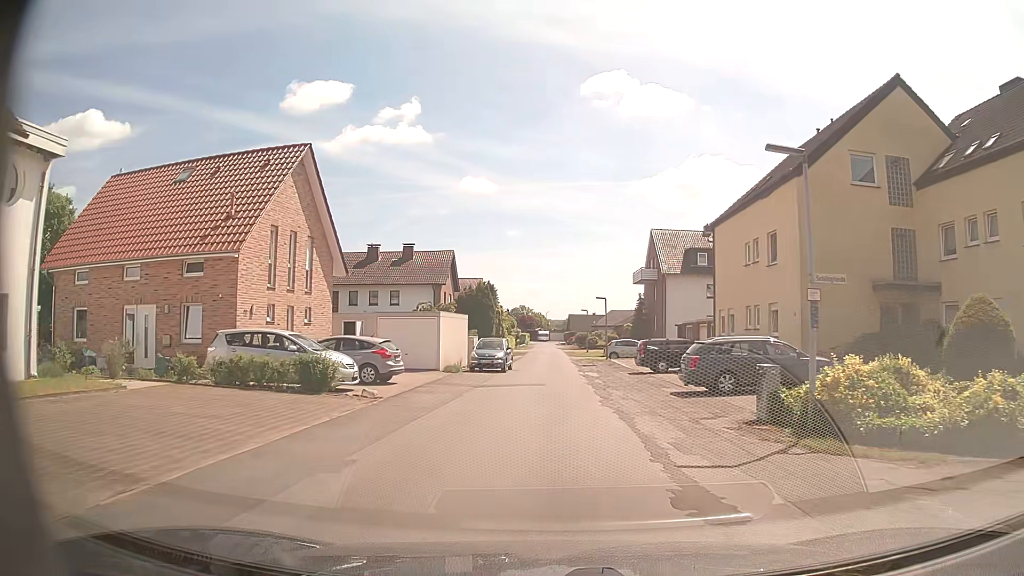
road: unclassified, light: Day
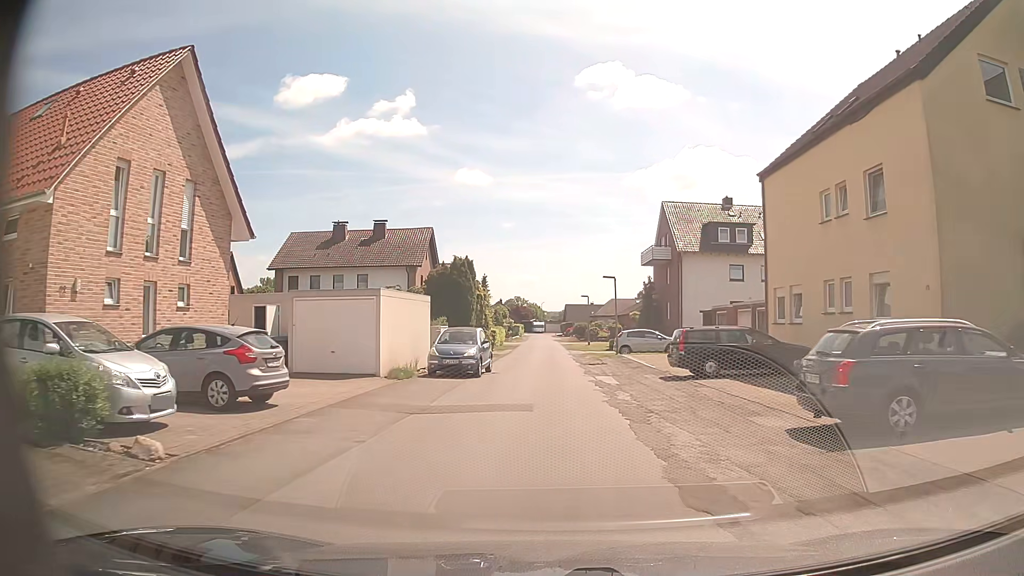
(0.0, +9.7) m; 0°
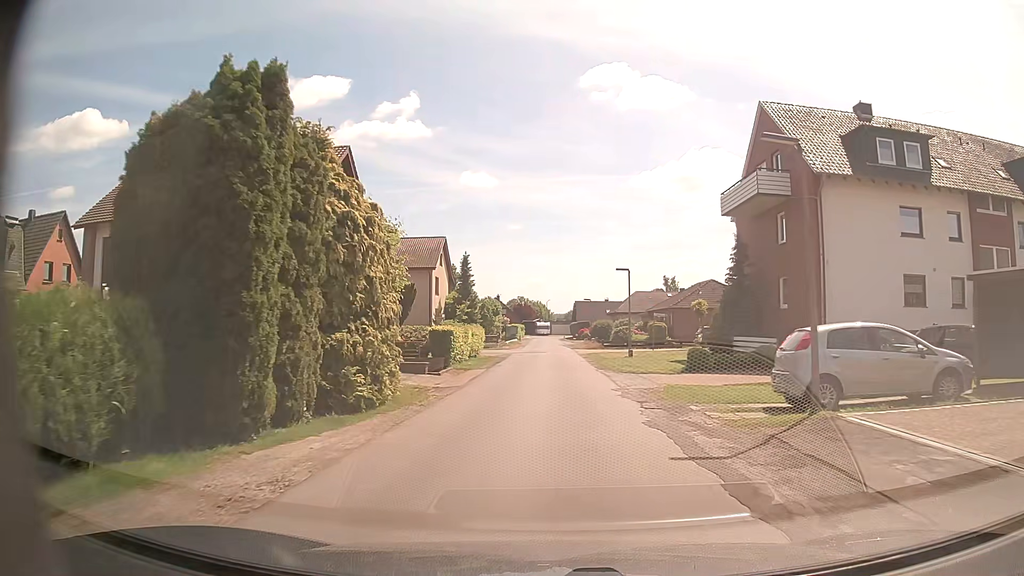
(-0.1, +26.7) m; 0°
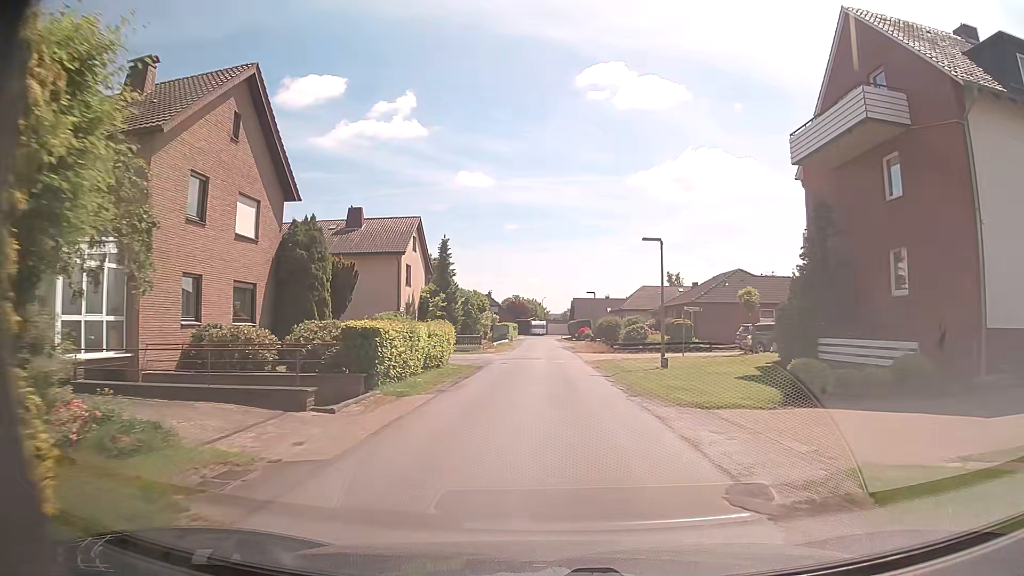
(0.0, +10.8) m; +1°
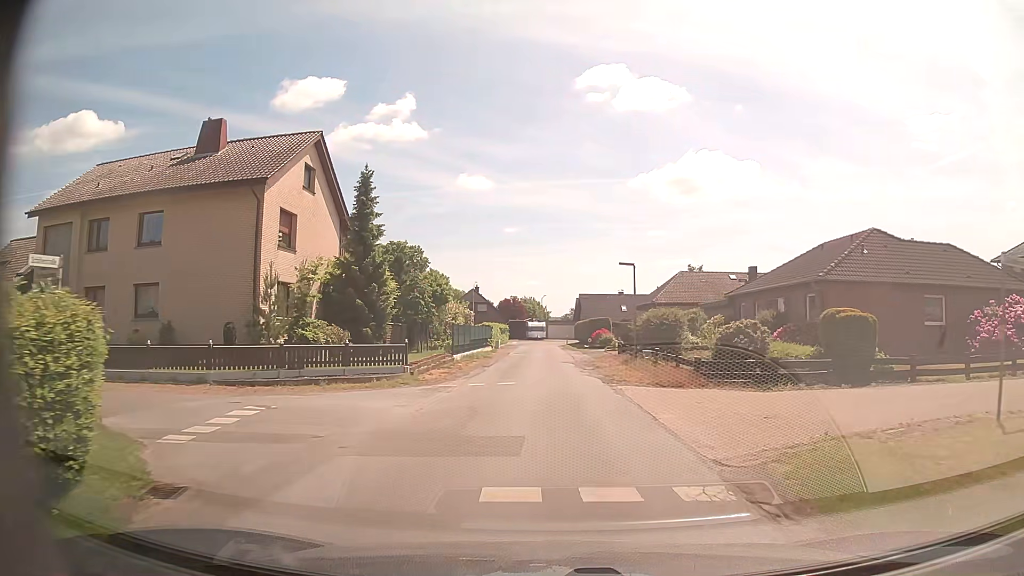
(-0.2, +23.8) m; -1°
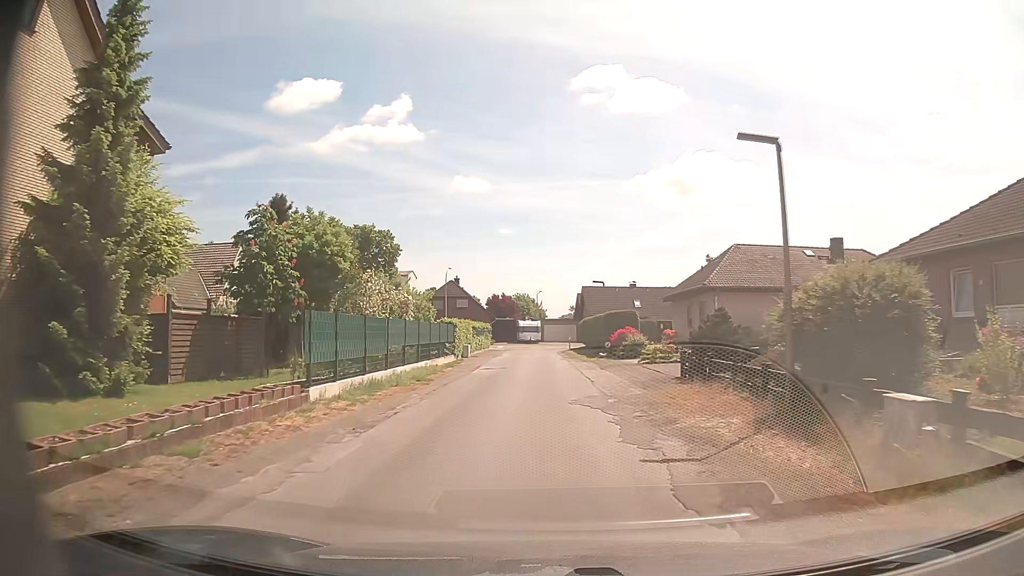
(+0.2, +19.4) m; 0°
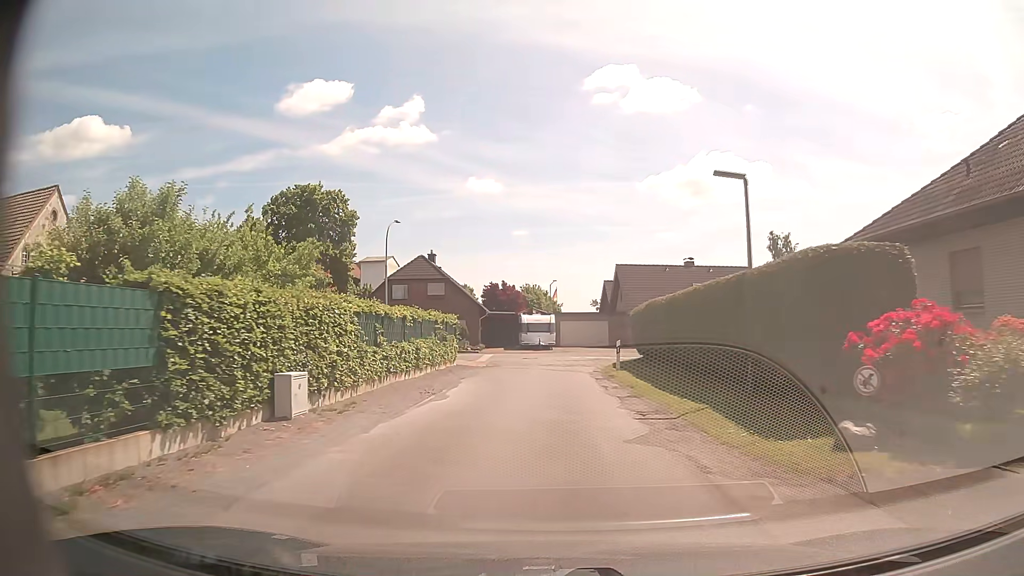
(-0.2, +27.6) m; -1°
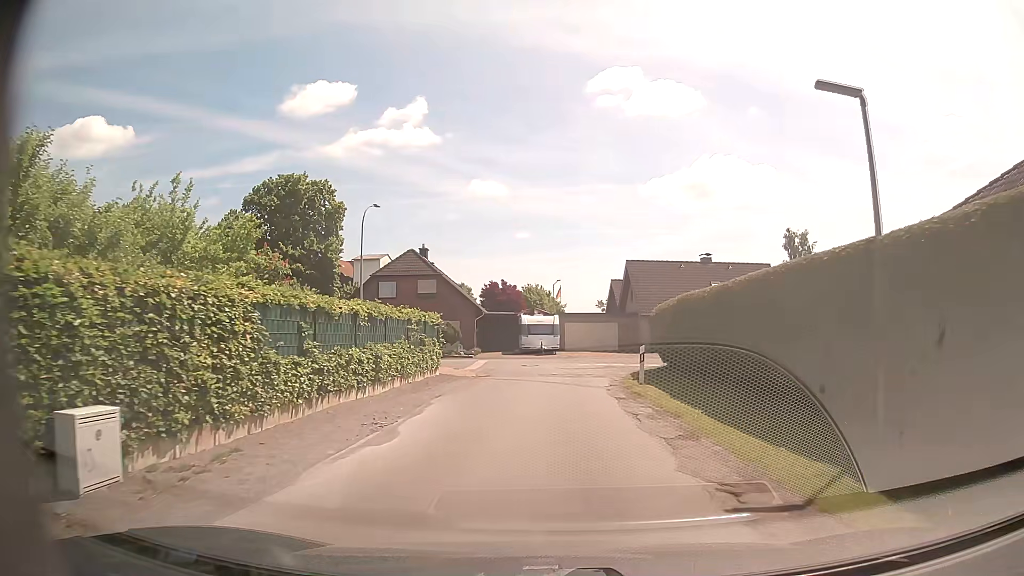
(0.0, +5.0) m; 0°
